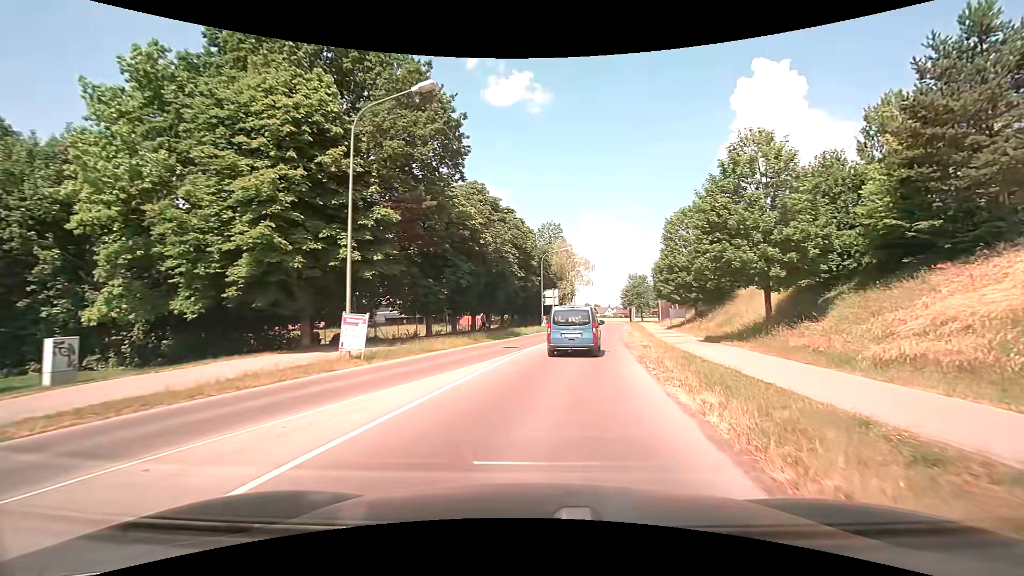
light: Day
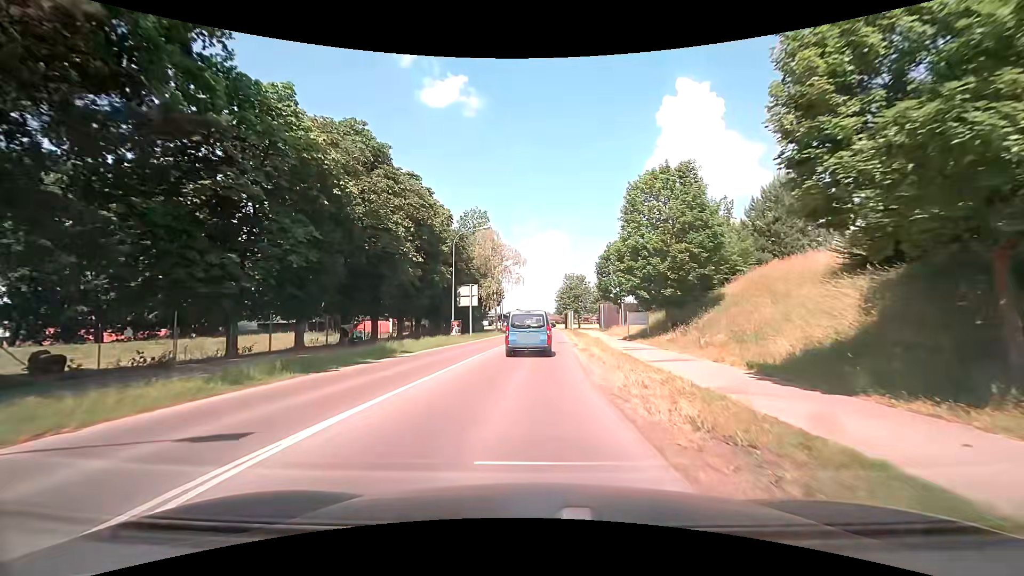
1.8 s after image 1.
(+1.7, +17.0) m; +8°
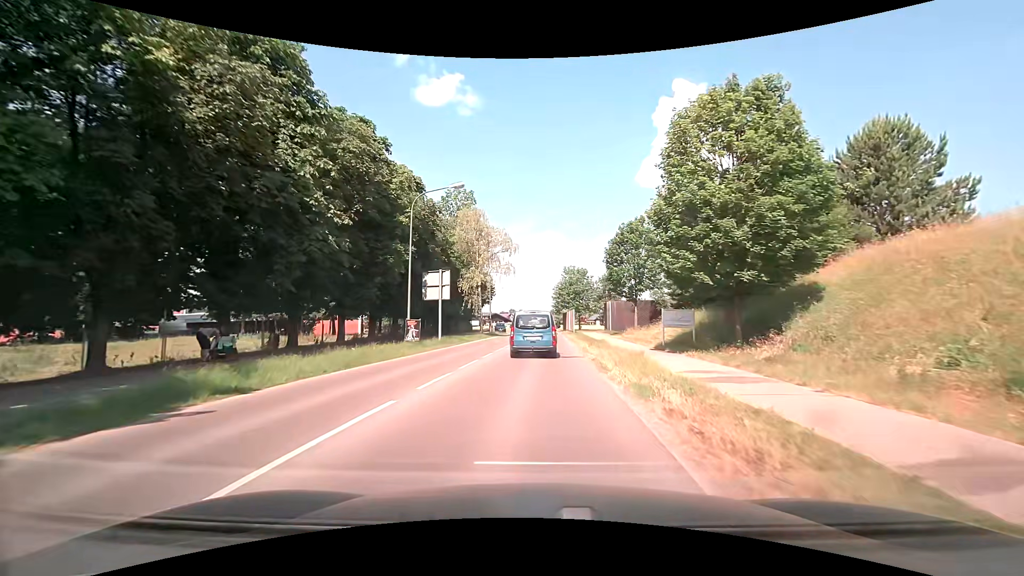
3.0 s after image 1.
(0.0, +12.8) m; 0°
(0, +10) (0, +20) (+1, +30) (+1, +40) (+1, +50) (+2, +60) (+2, +70) (+1, +80) (+1, +90) (0, +100) m
